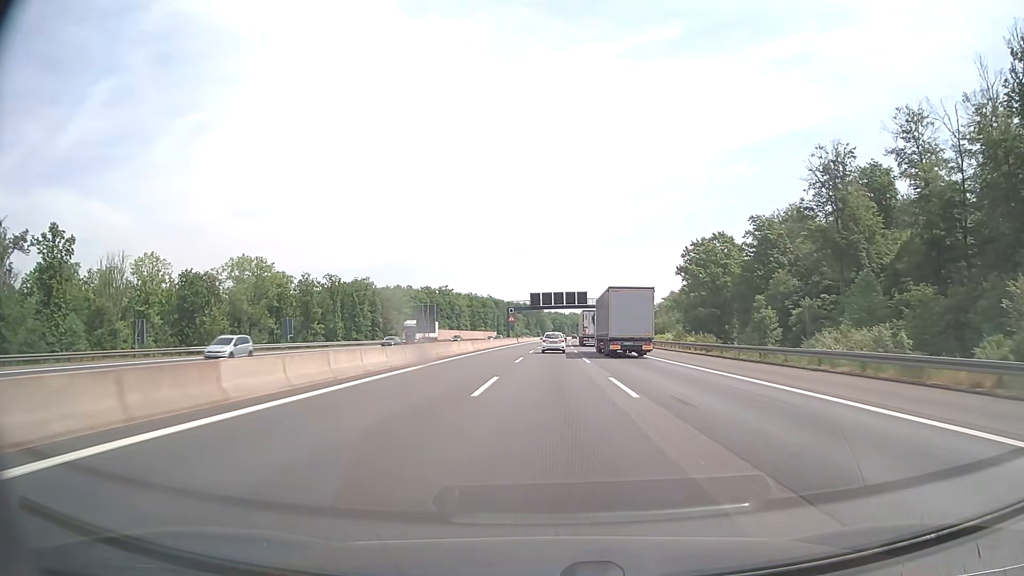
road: motorway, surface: asphalt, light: Day
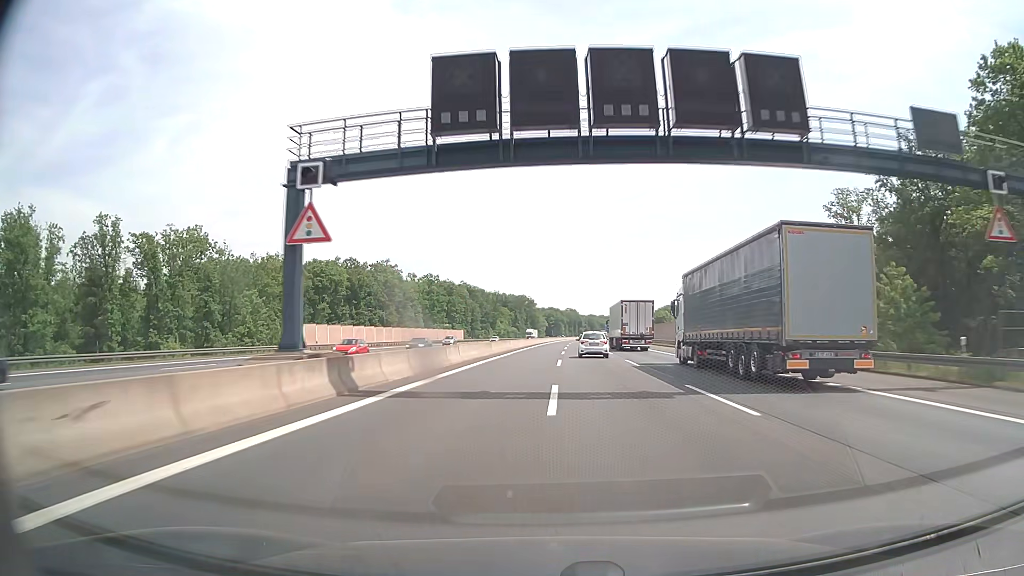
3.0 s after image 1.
(+0.5, +91.9) m; +1°
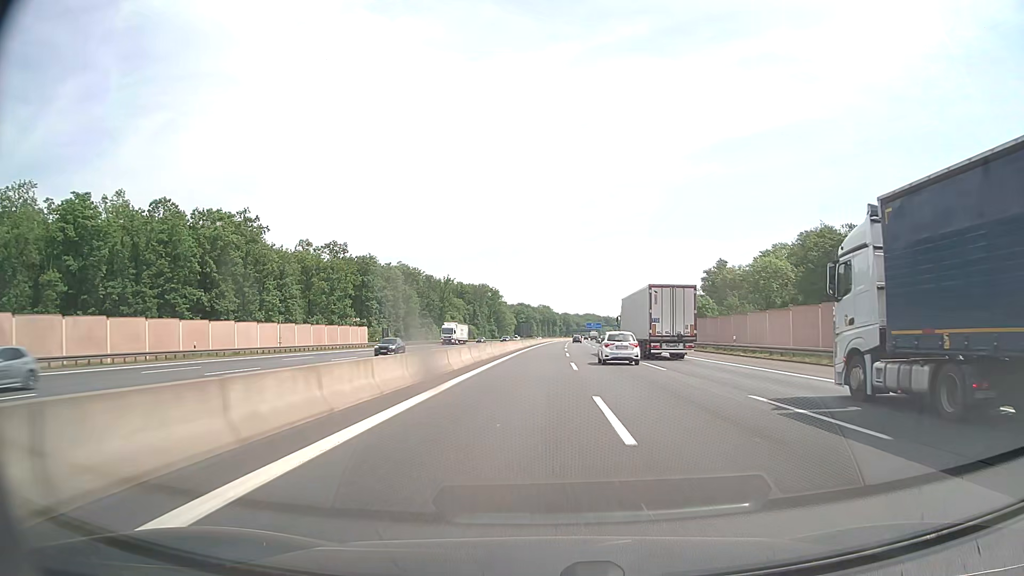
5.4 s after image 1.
(+1.6, +74.0) m; +2°
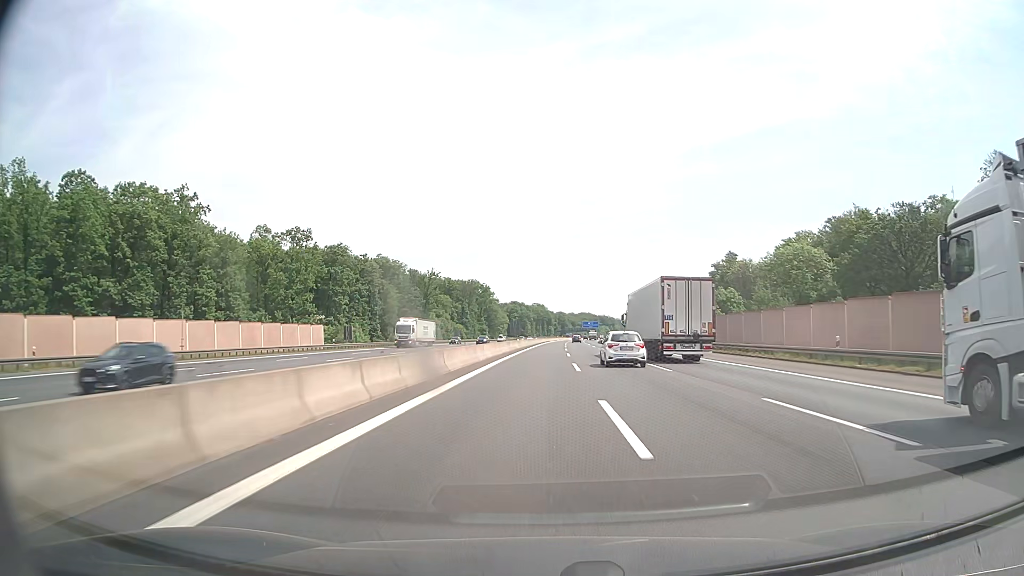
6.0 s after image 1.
(+0.1, +18.7) m; +1°
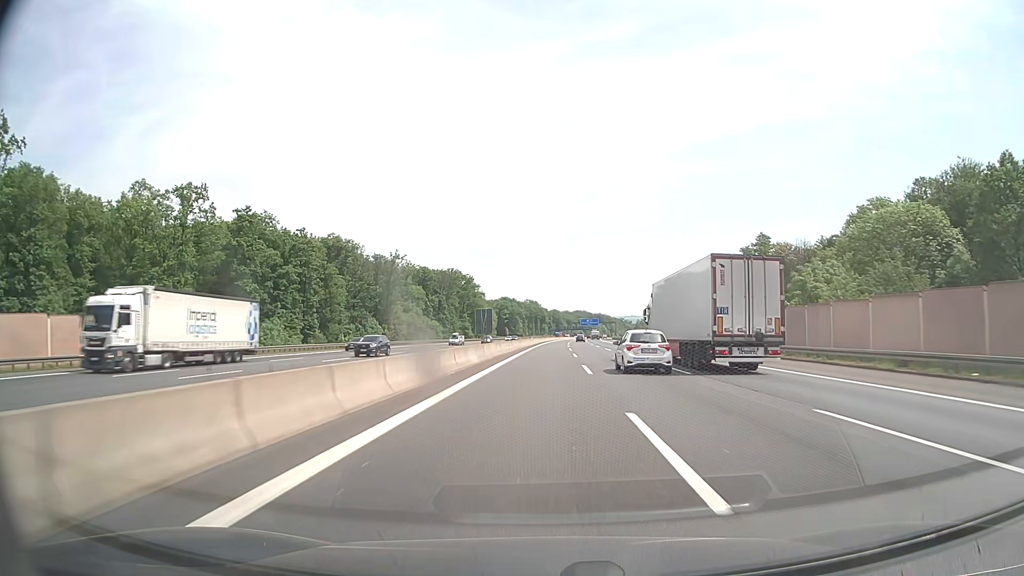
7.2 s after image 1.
(+0.2, +37.6) m; +1°
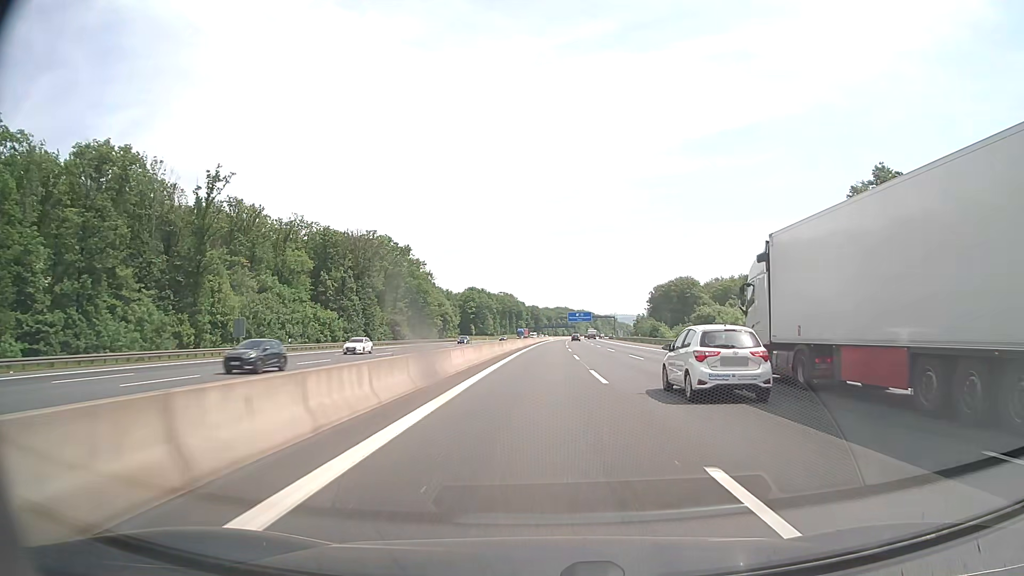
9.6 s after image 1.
(+1.2, +75.6) m; +2°
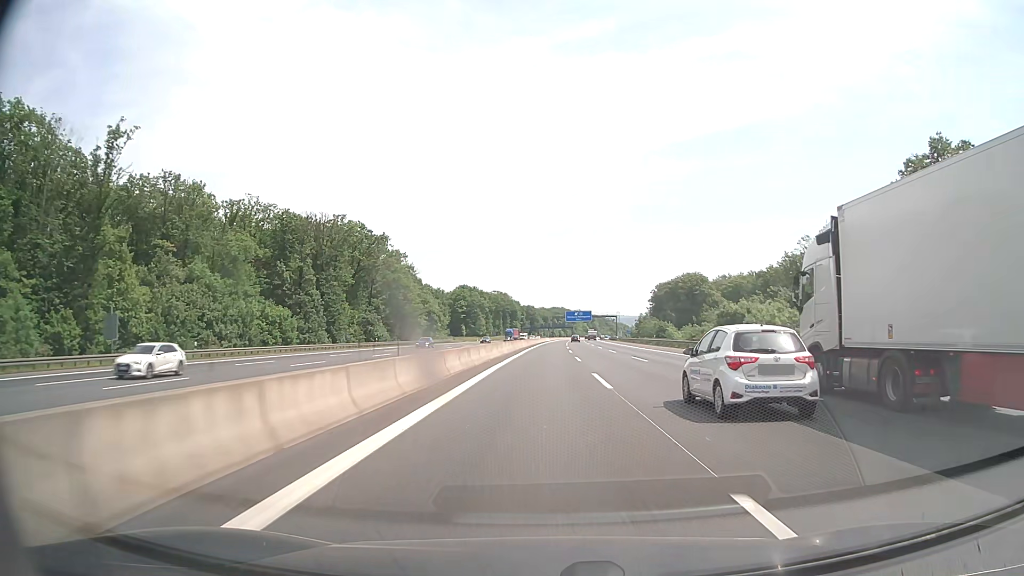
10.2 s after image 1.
(+0.1, +19.0) m; +1°
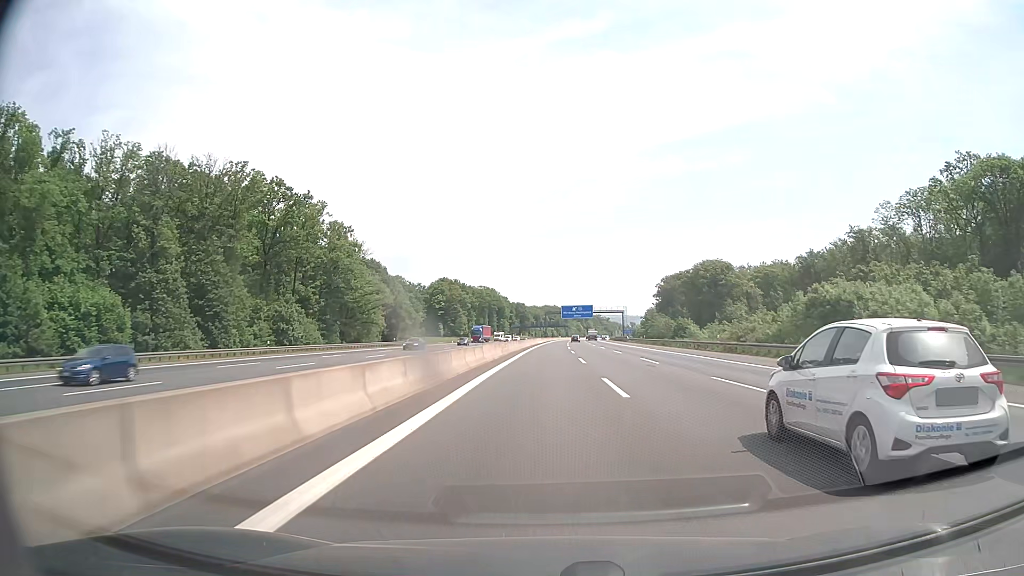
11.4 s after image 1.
(+0.1, +38.0) m; +1°
(0, +10) (0, +20) (0, +30) (0, +40) (0, +50) (+1, +60) (+1, +70) (+1, +80) (+1, +90) (+2, +100) m
